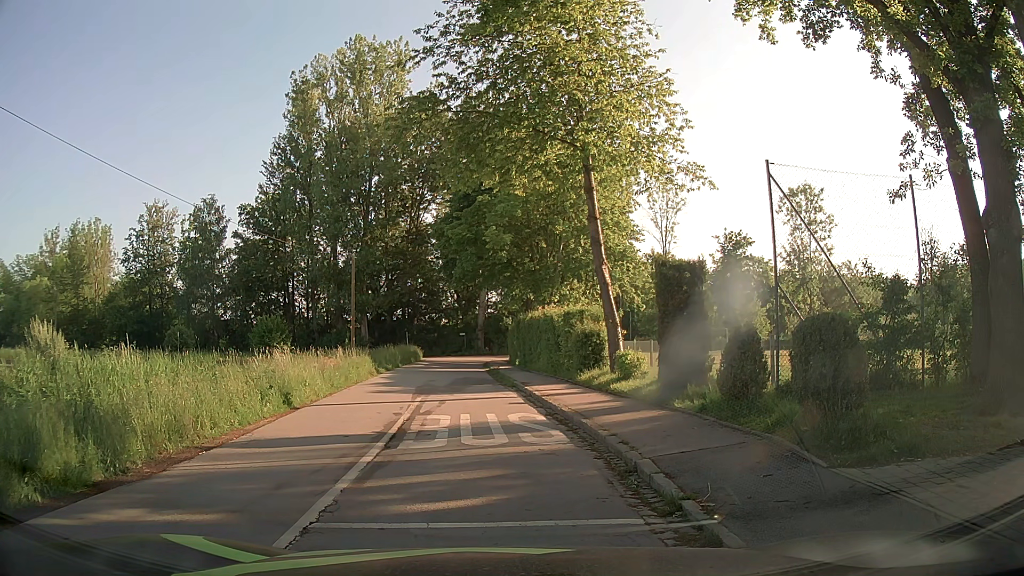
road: residential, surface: asphalt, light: Day
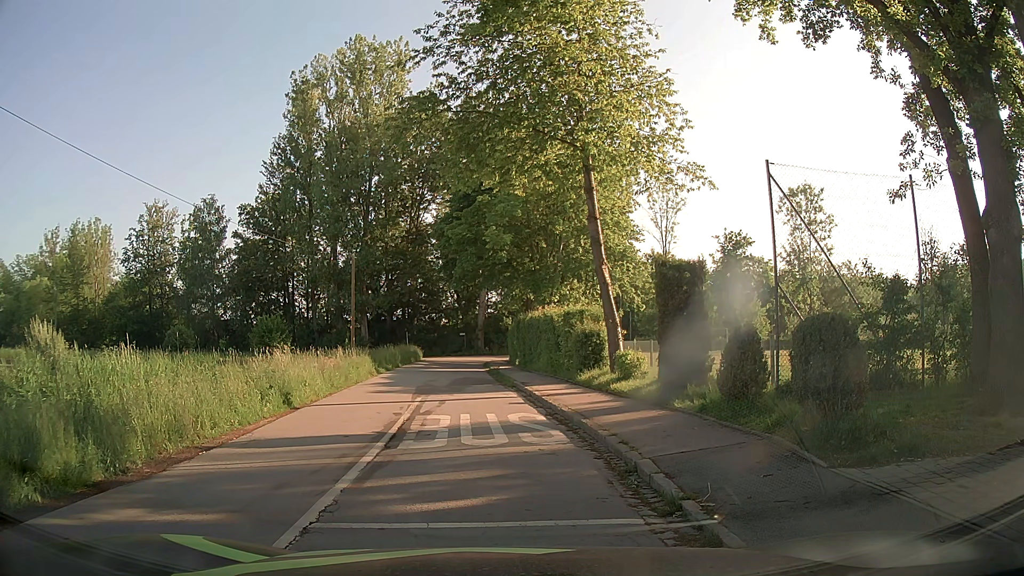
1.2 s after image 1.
(0.0, 0.0) m; 0°
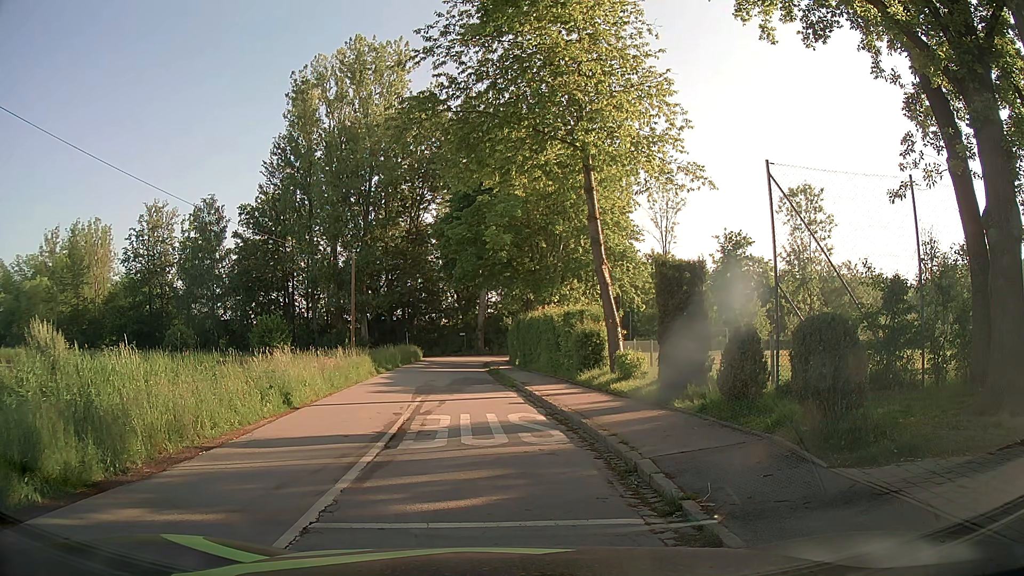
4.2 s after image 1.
(0.0, 0.0) m; 0°
